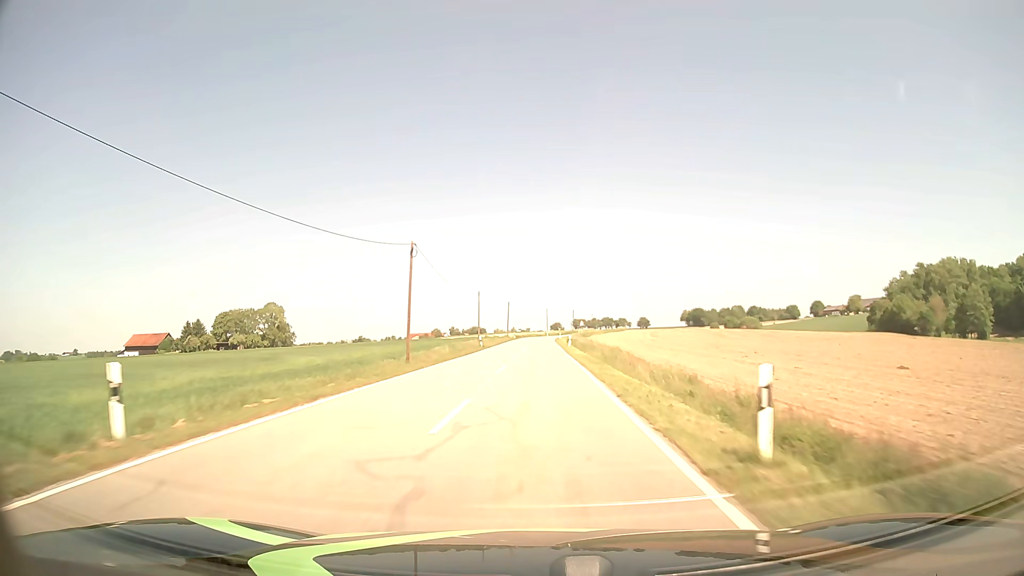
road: tertiary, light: Day
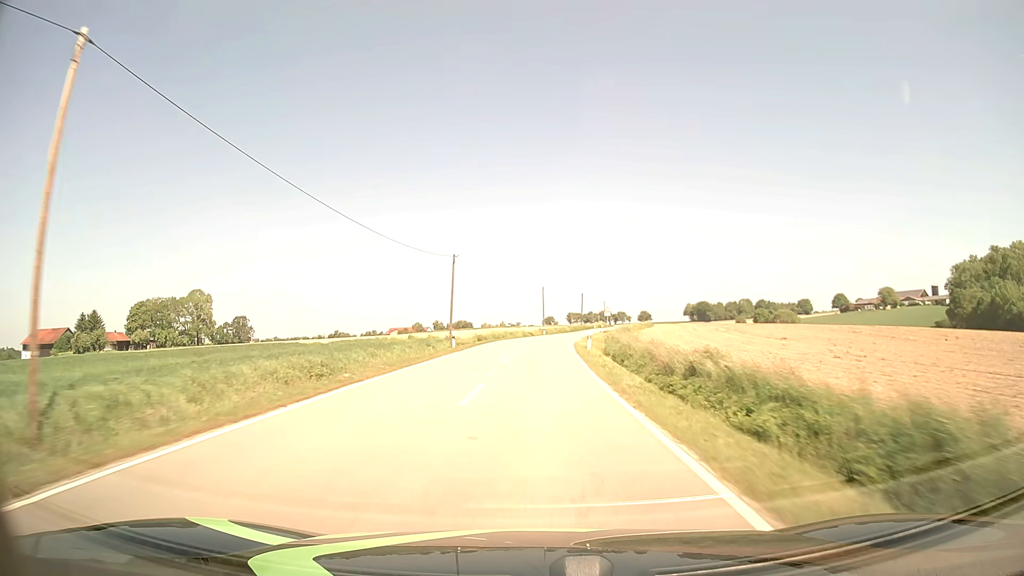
(+0.8, +69.5) m; +1°
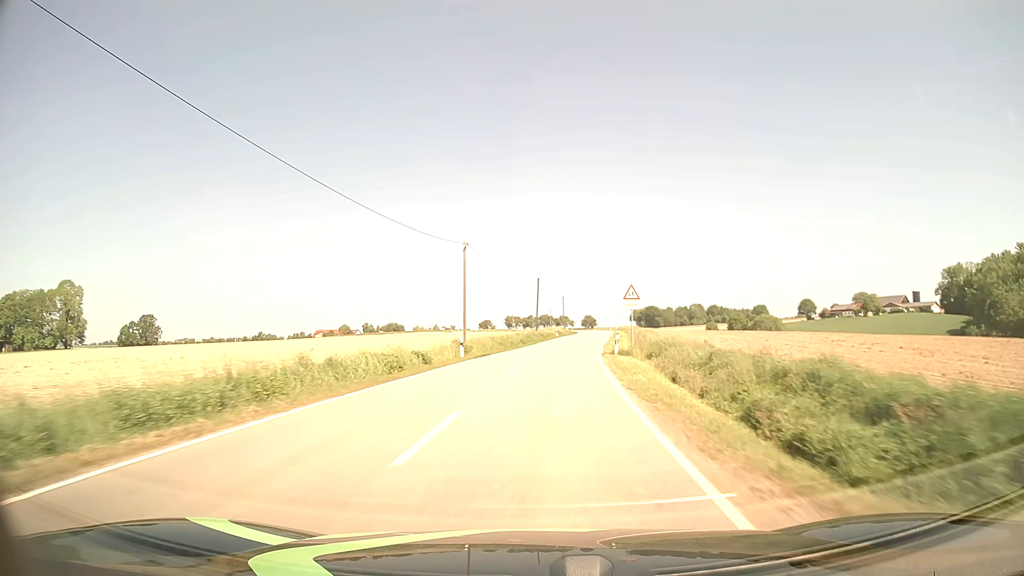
(+1.6, +52.3) m; +5°
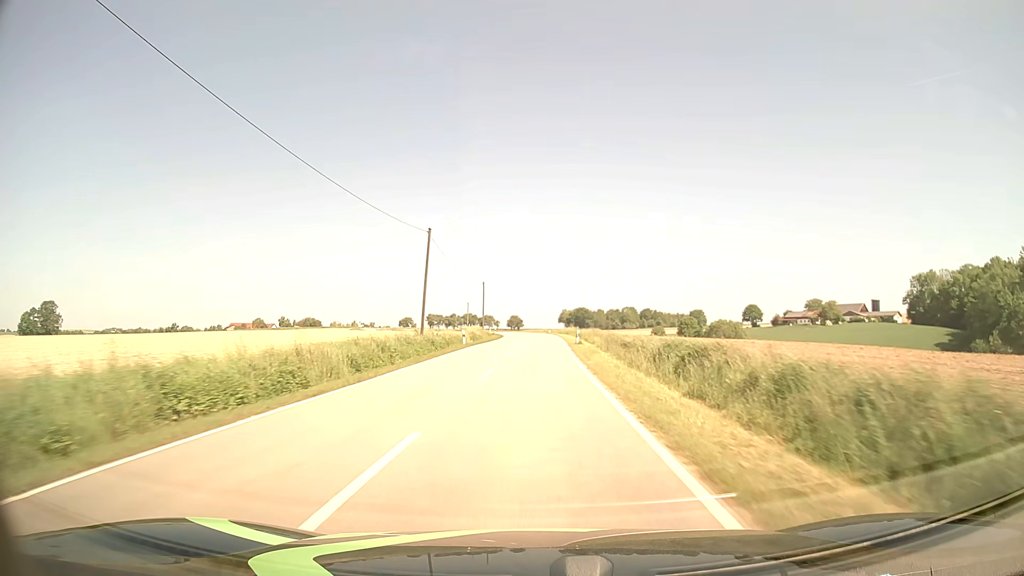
(+2.5, +38.4) m; +6°
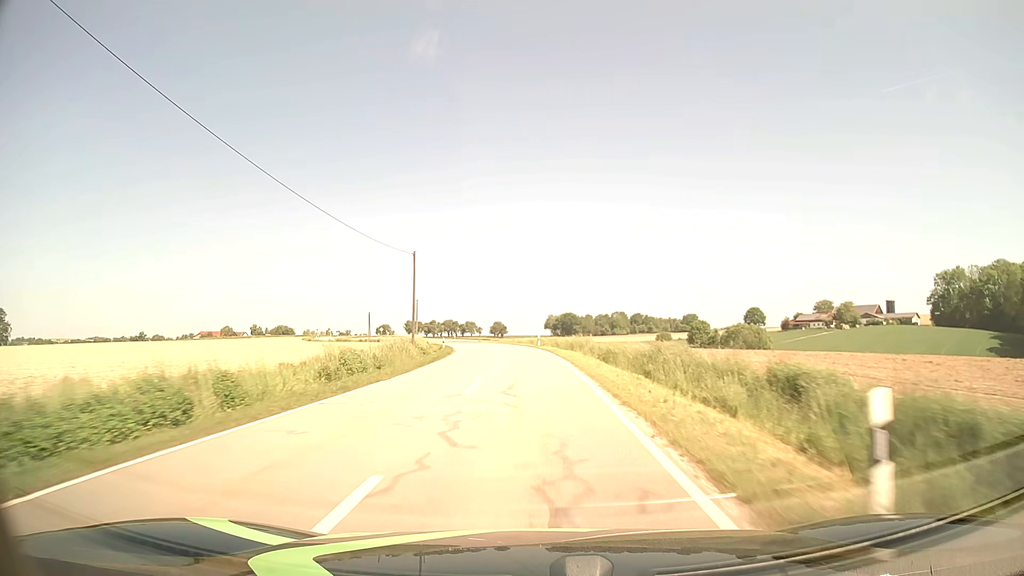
(+0.6, +38.6) m; +1°
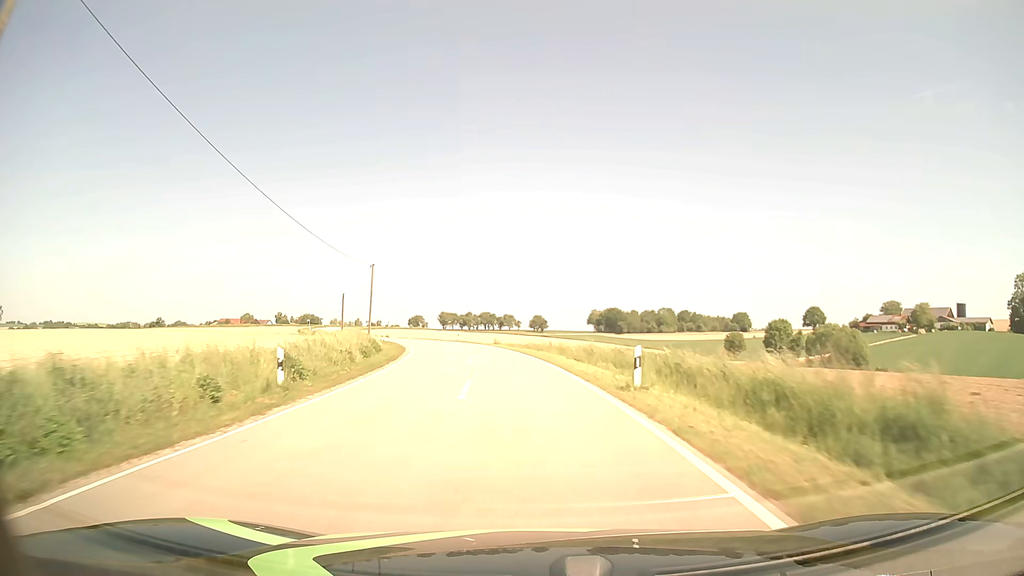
(-0.8, +38.0) m; -3°
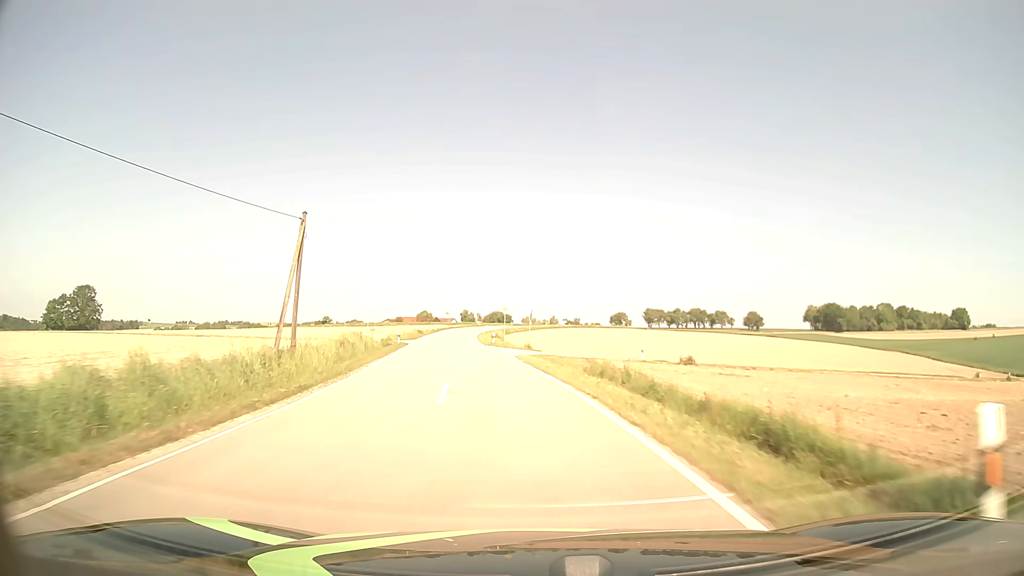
(-8.4, +60.4) m; -17°
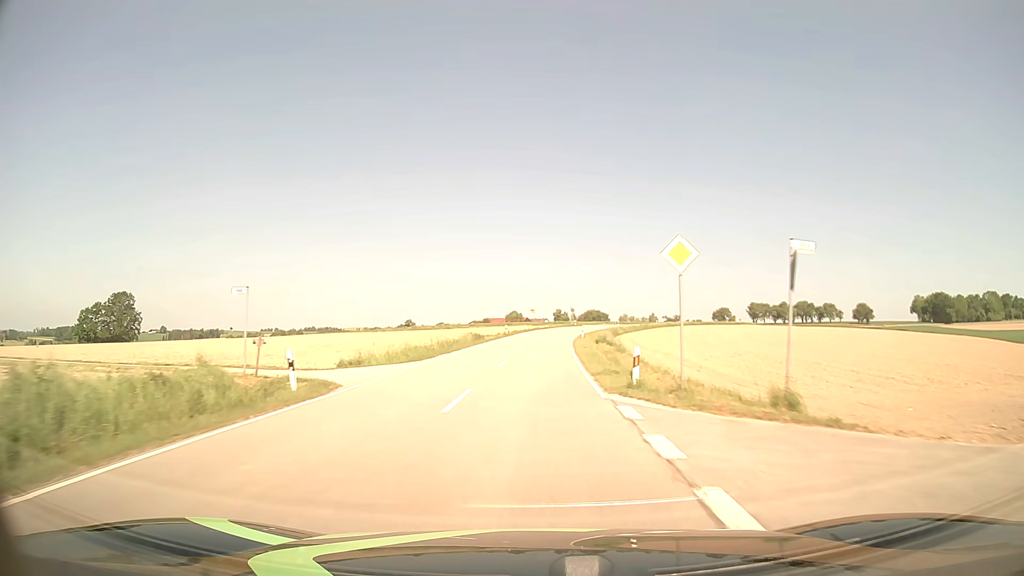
(-3.2, +37.5) m; -8°
(0, +10) (0, +20) (0, +30) (+1, +40) (+1, +50) (+2, +60) (+3, +70) (+4, +80) (+6, +90) (+8, +99) m
